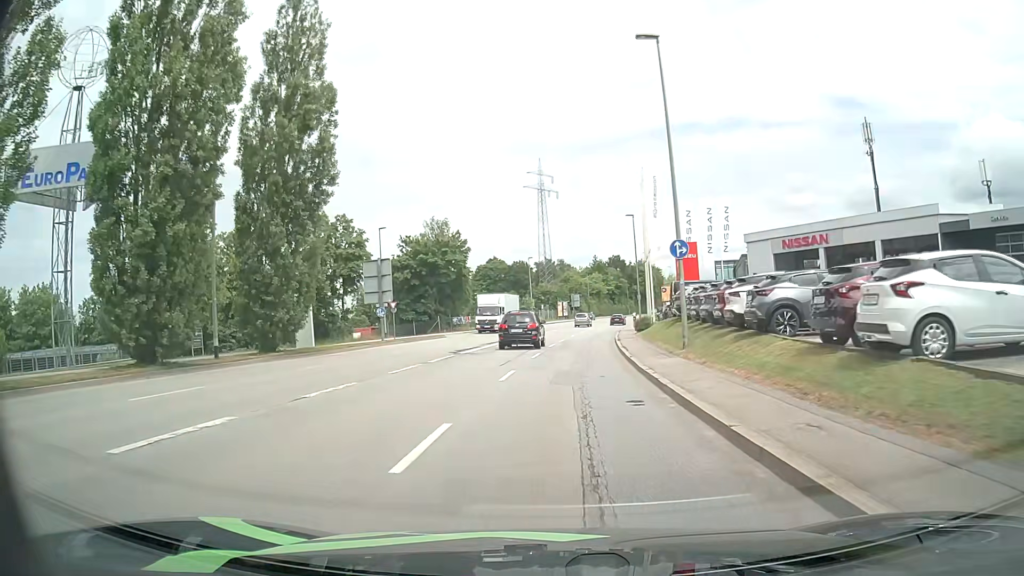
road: tertiary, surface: asphalt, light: Day
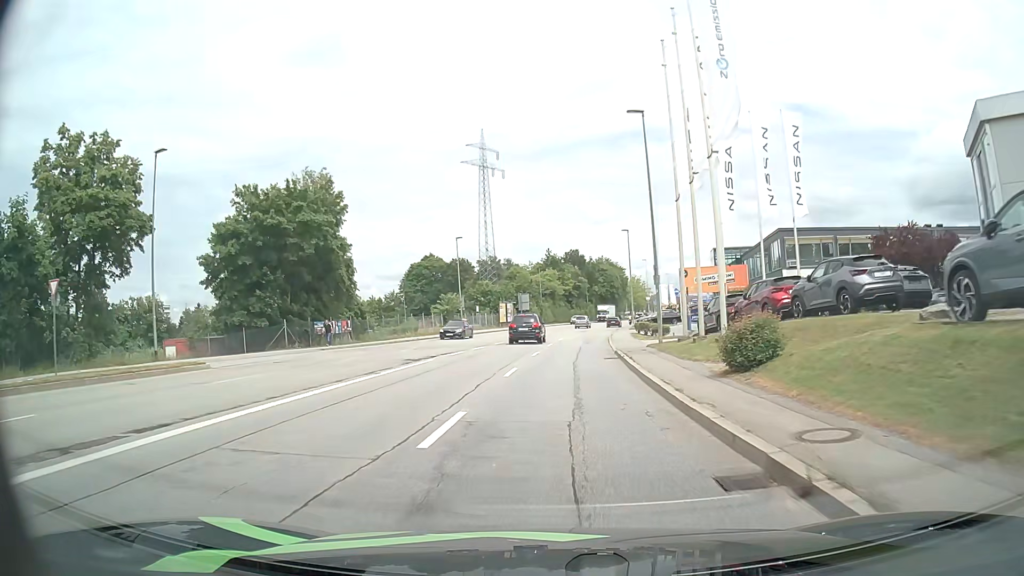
(+1.1, +32.4) m; +4°
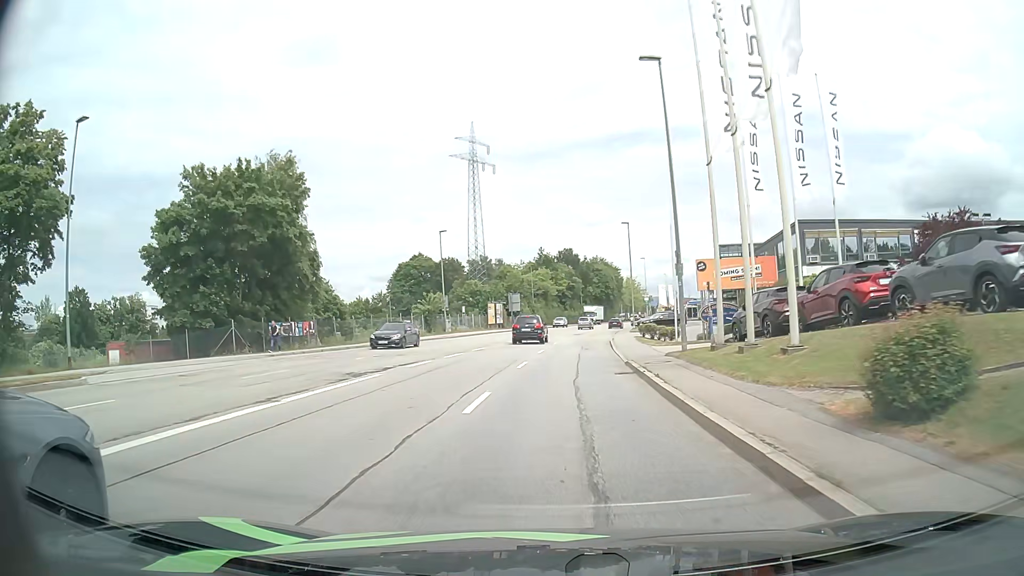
(0.0, +6.6) m; 0°
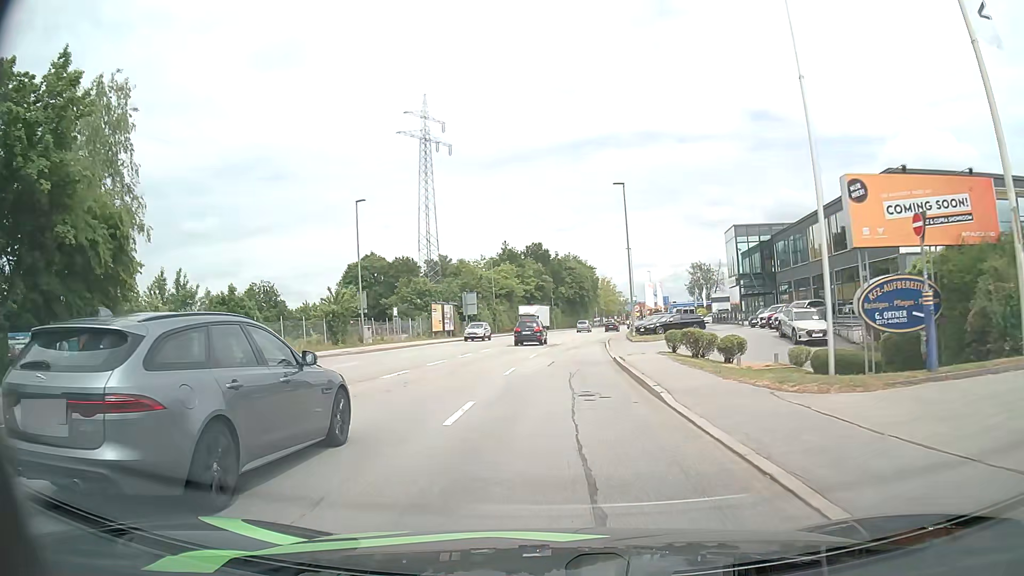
(+0.6, +20.3) m; +3°
